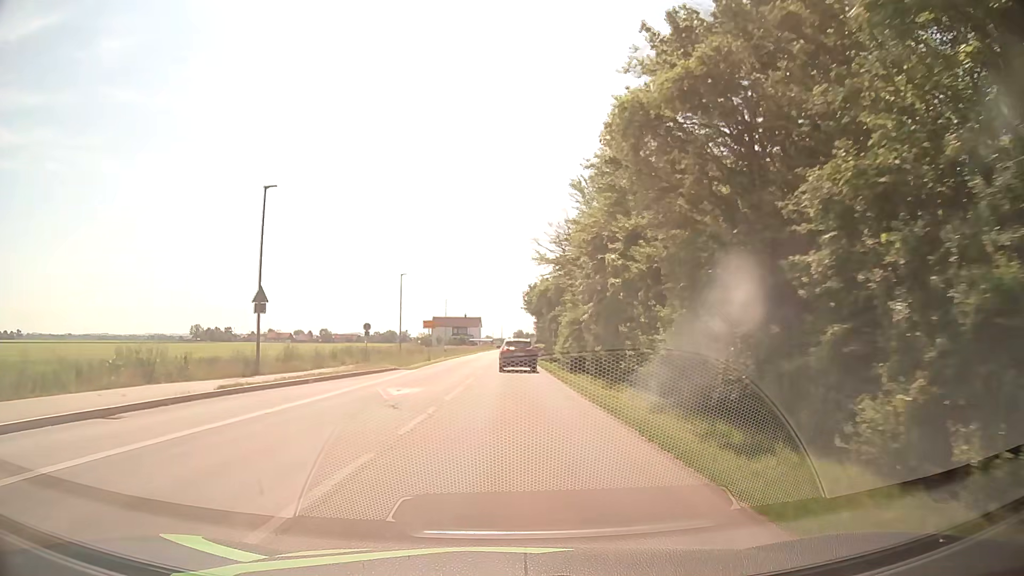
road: secondary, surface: asphalt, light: Day
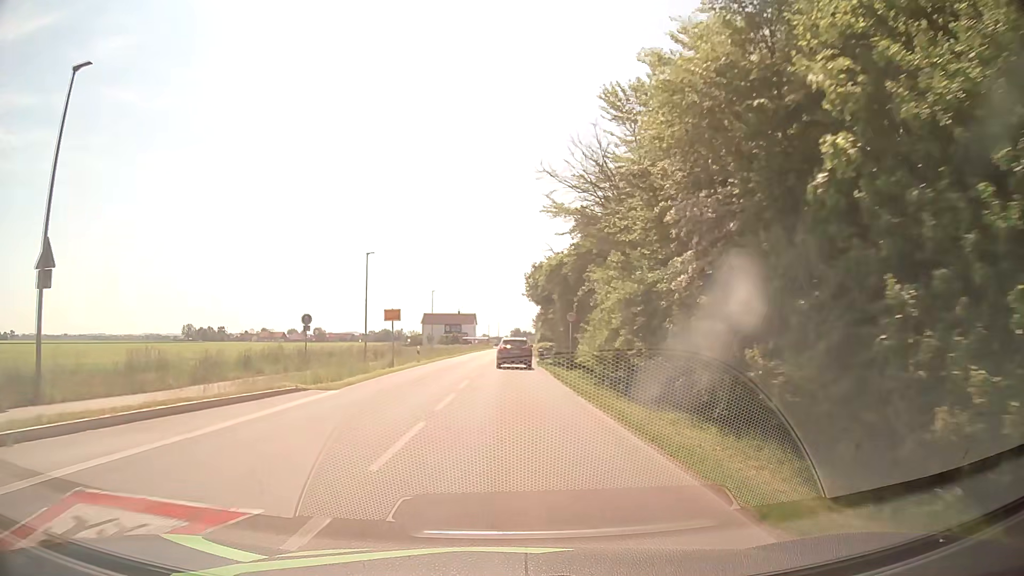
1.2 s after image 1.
(+0.1, +14.9) m; 0°
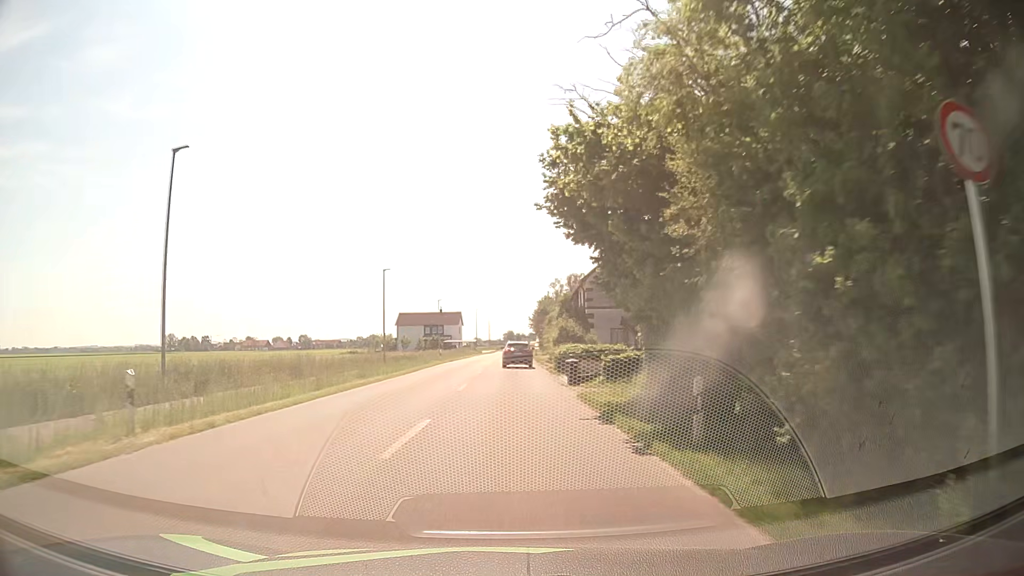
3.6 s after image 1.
(+0.2, +30.2) m; +1°
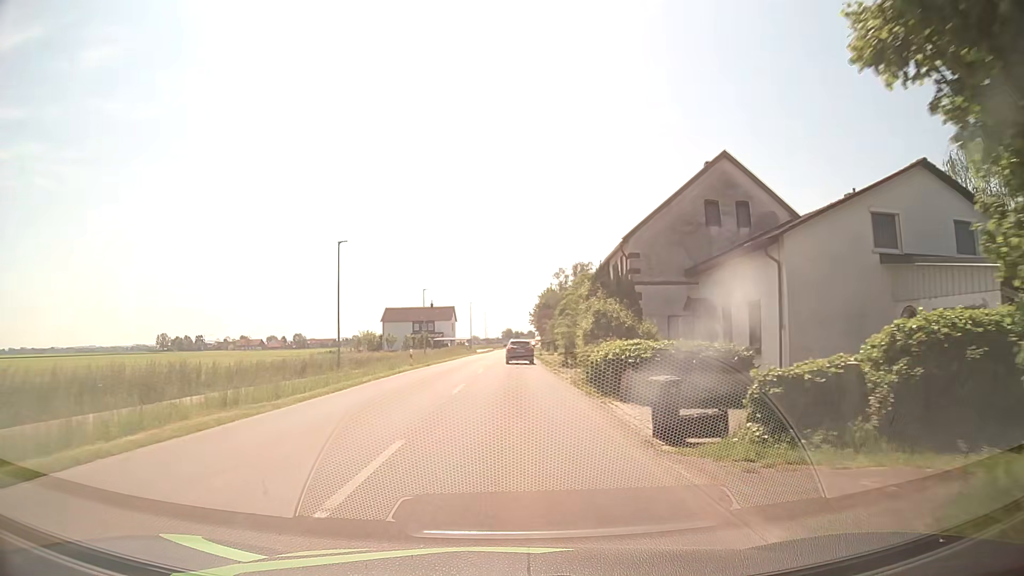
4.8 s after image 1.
(+0.1, +15.2) m; 0°
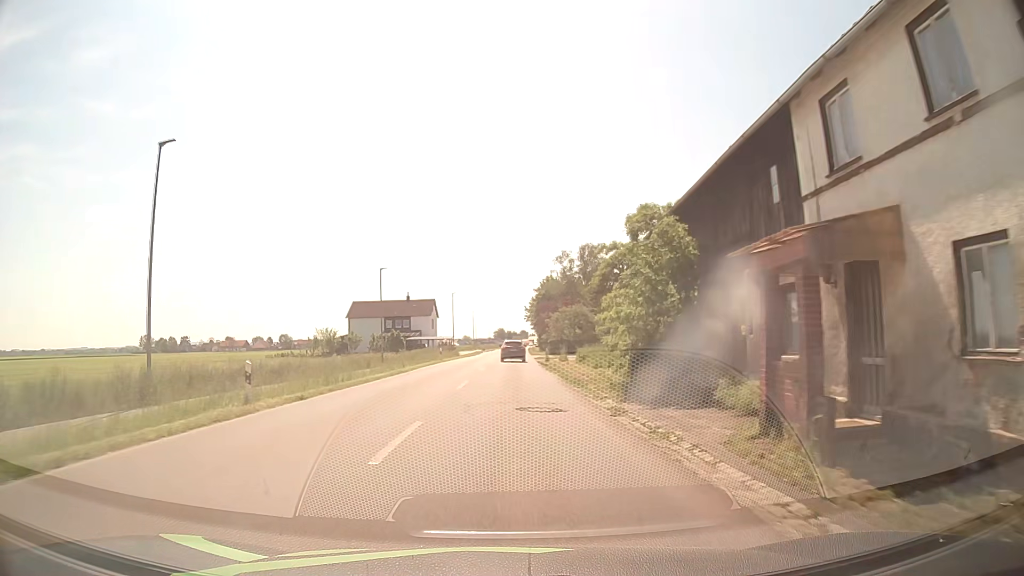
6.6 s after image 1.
(+0.3, +22.8) m; +1°
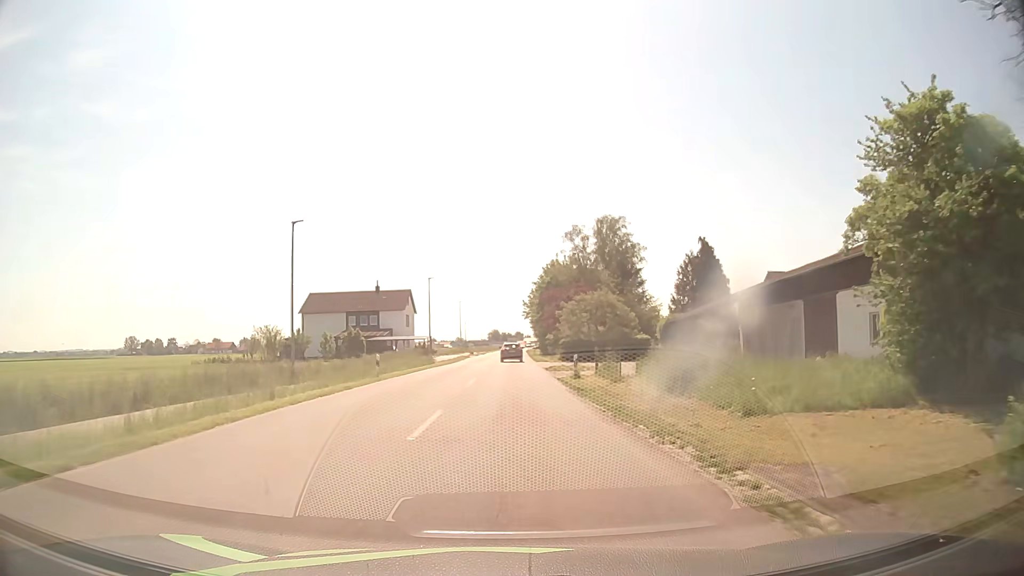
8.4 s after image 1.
(0.0, +22.9) m; 0°
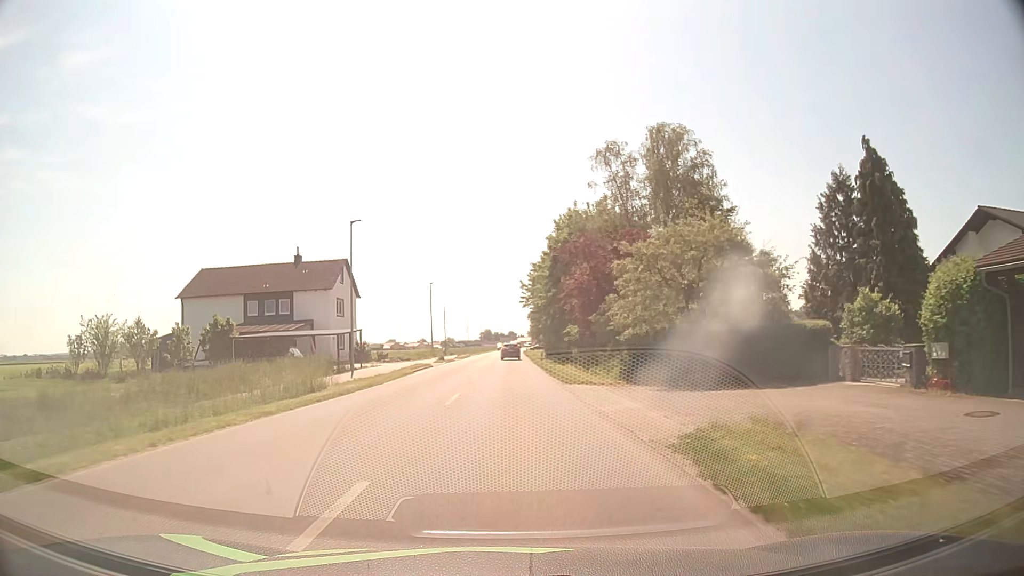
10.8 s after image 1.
(+0.2, +32.3) m; +1°
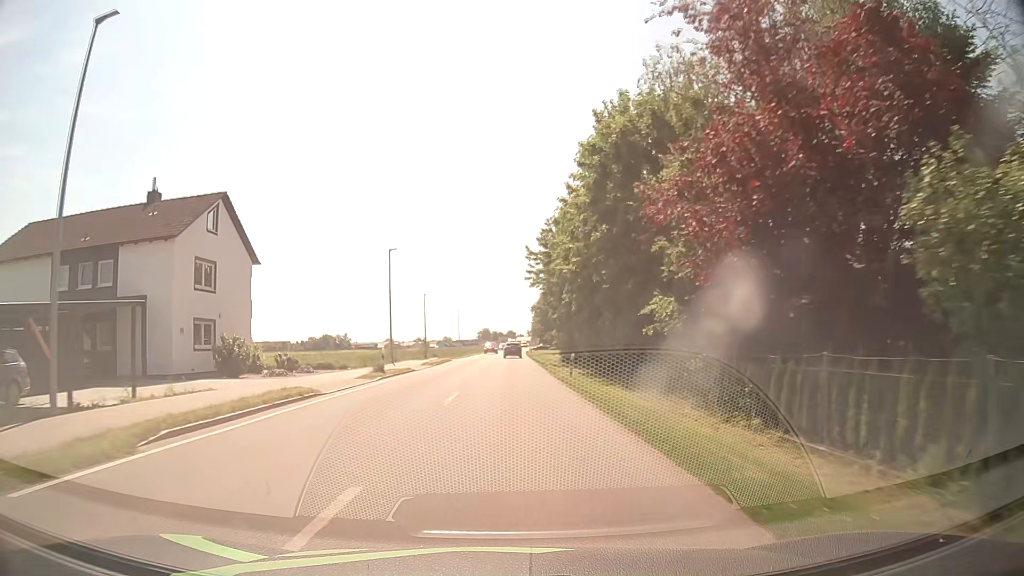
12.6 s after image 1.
(0.0, +25.6) m; 0°
